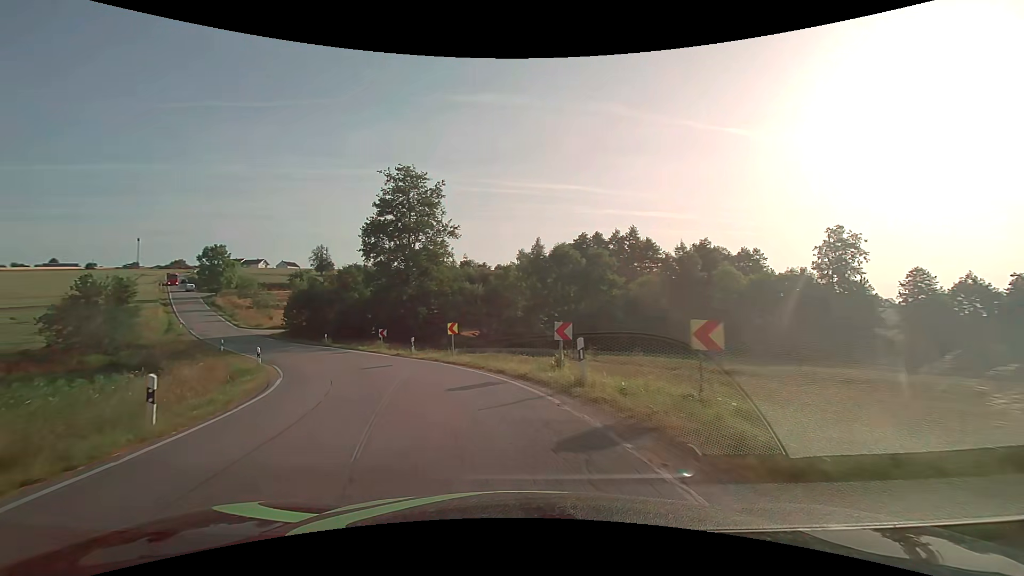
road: secondary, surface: asphalt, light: Day
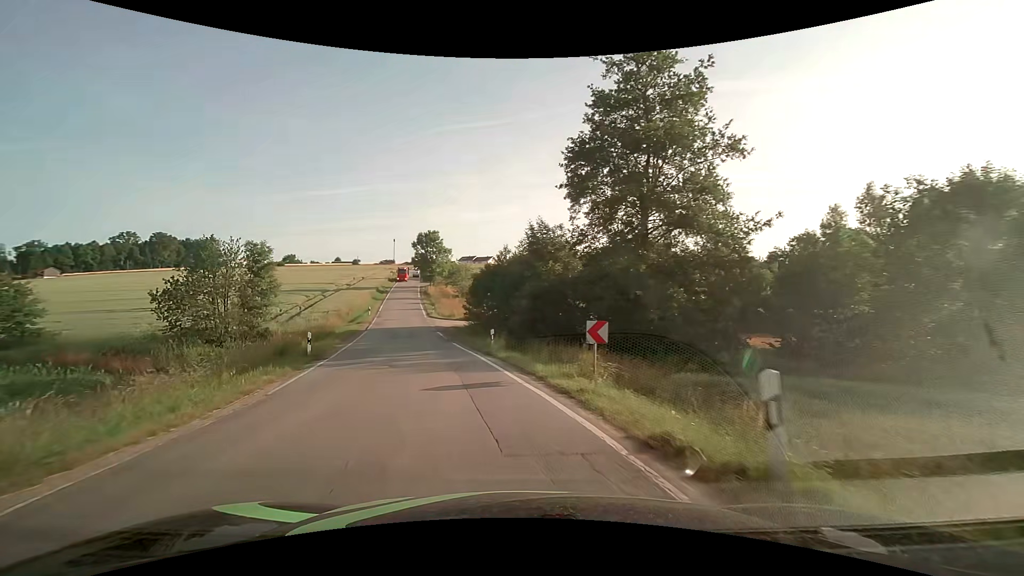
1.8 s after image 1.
(-5.3, +21.7) m; -26°
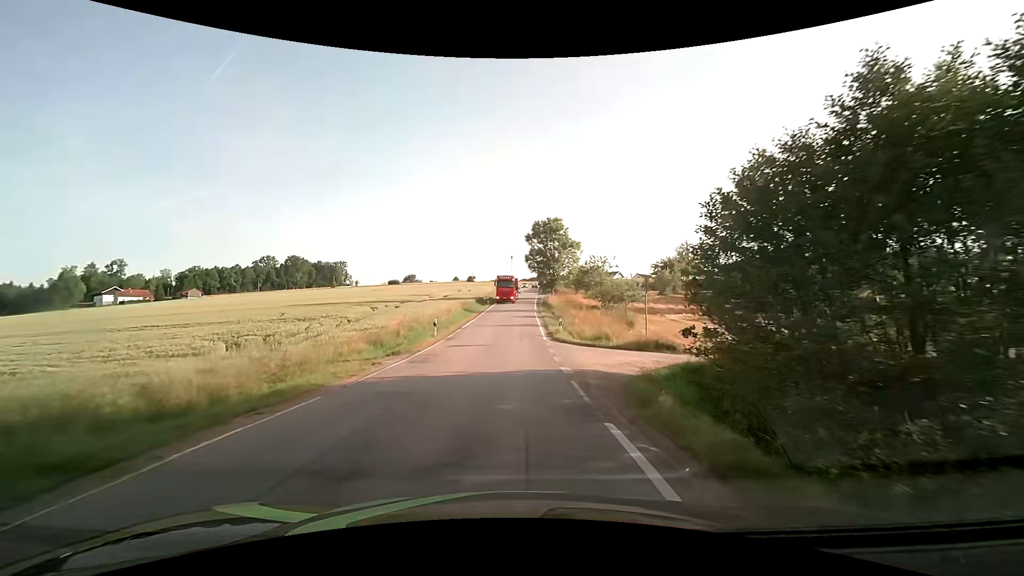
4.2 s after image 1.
(-5.3, +29.5) m; -14°
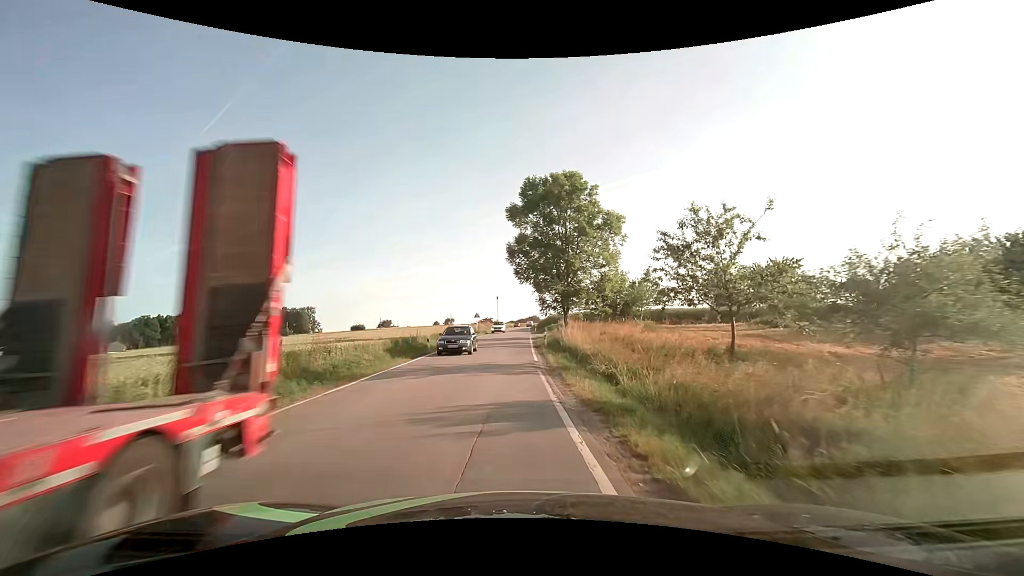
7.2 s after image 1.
(+0.9, +36.6) m; +2°
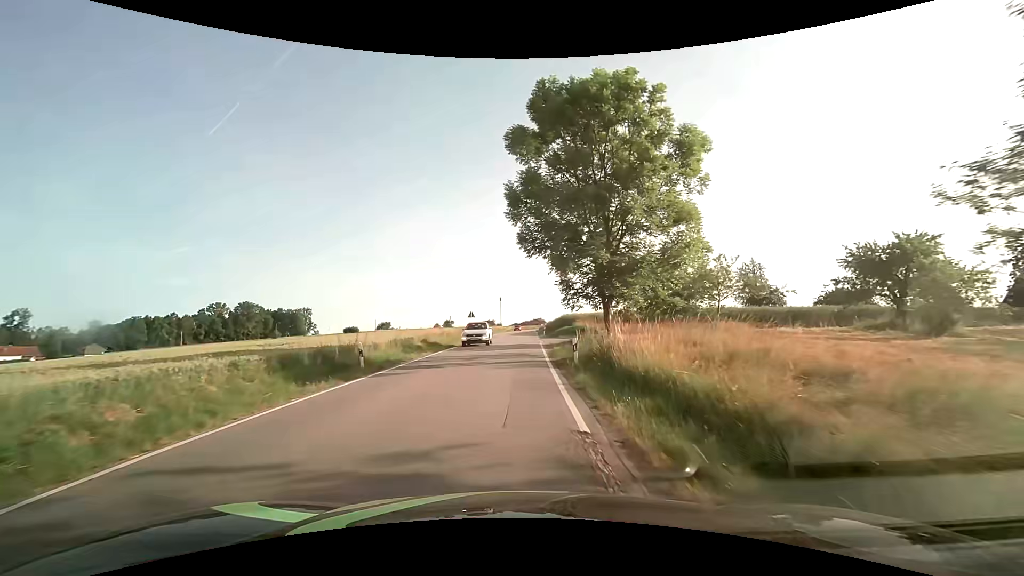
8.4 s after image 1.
(-0.2, +14.0) m; -1°
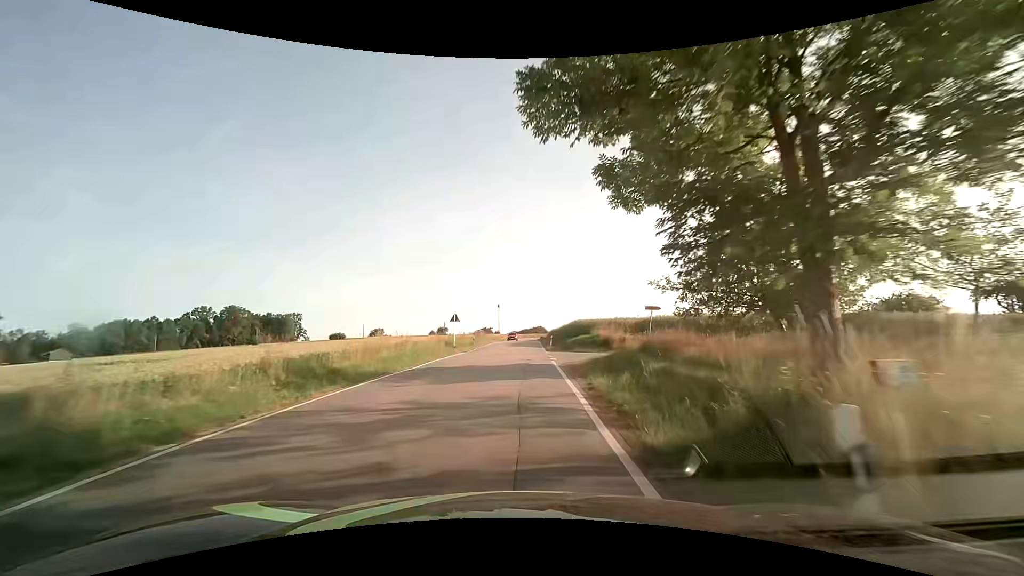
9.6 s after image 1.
(0.0, +13.8) m; 0°
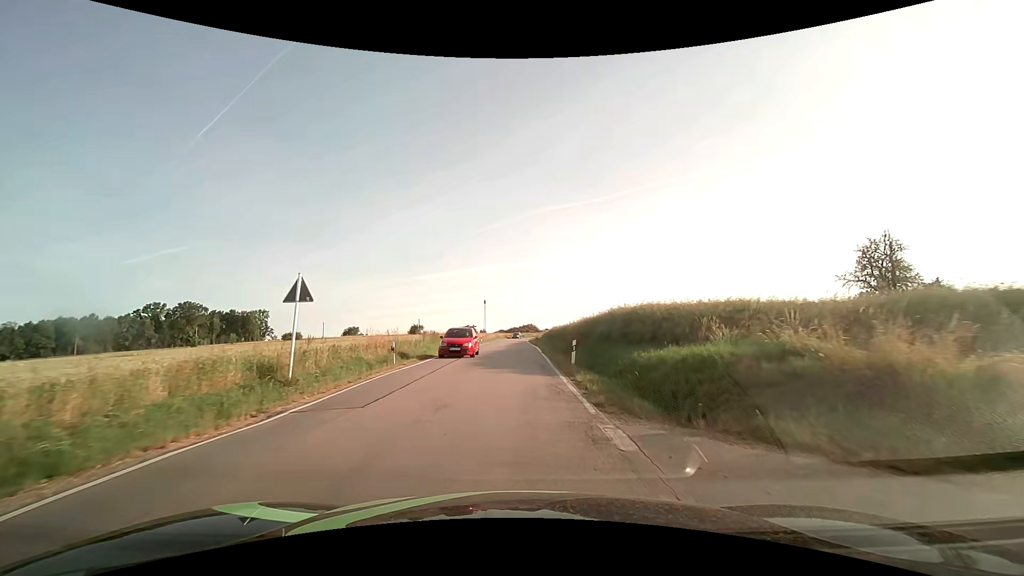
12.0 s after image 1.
(+0.5, +27.5) m; +1°
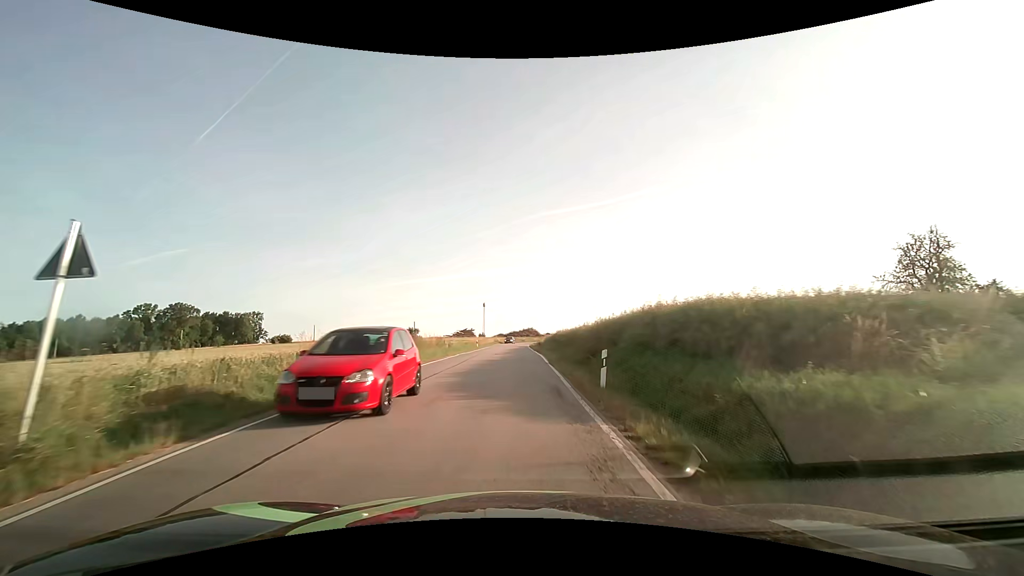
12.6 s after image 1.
(0.0, +7.0) m; 0°
(0, +10) (0, +20) (0, +30) (0, +40) (0, +50) (0, +60) (0, +70) (0, +80) (0, +90) (+1, +100) m
